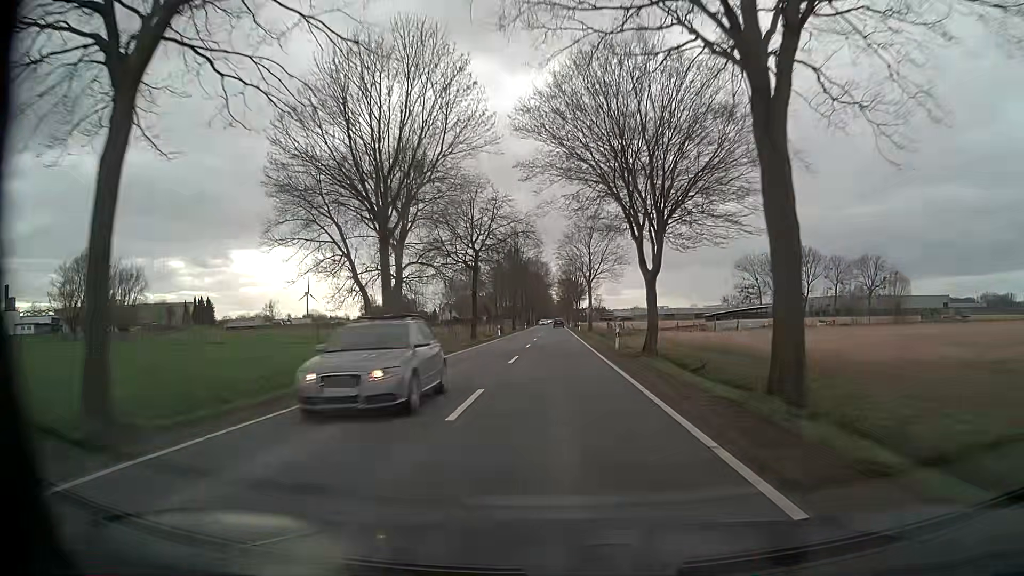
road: tertiary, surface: asphalt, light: Day
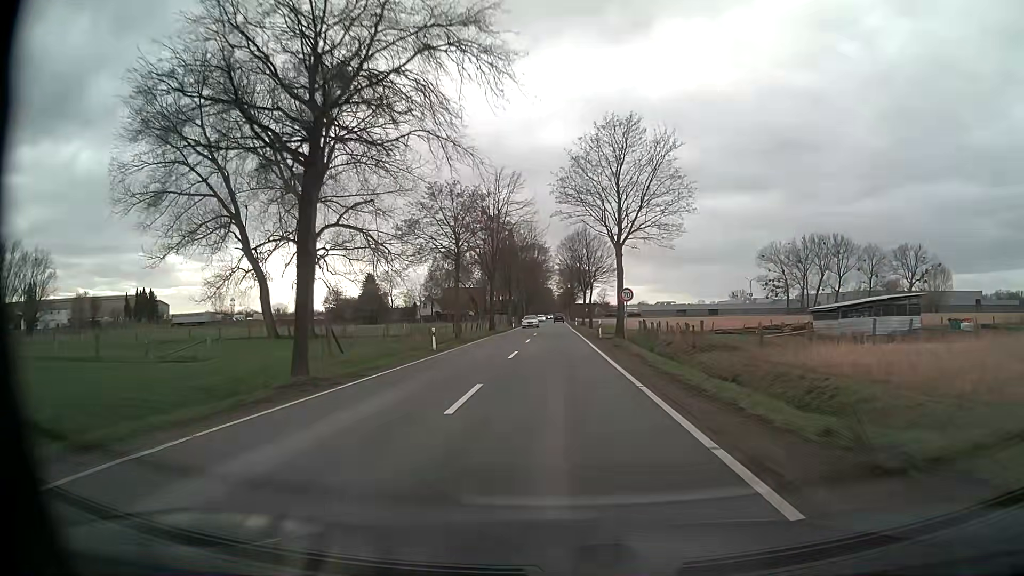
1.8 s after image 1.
(-0.2, +35.6) m; 0°
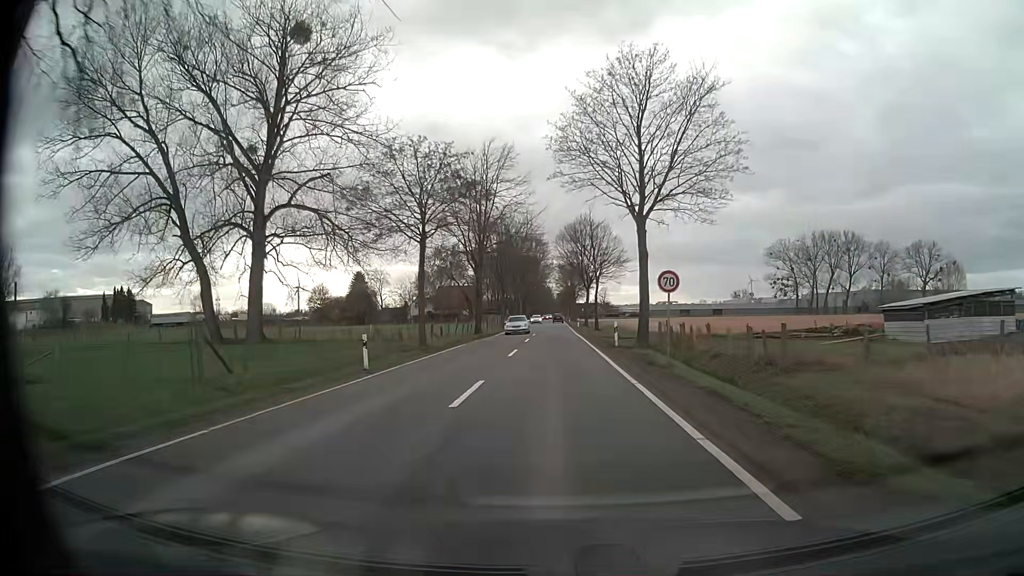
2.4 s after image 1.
(0.0, +11.3) m; 0°
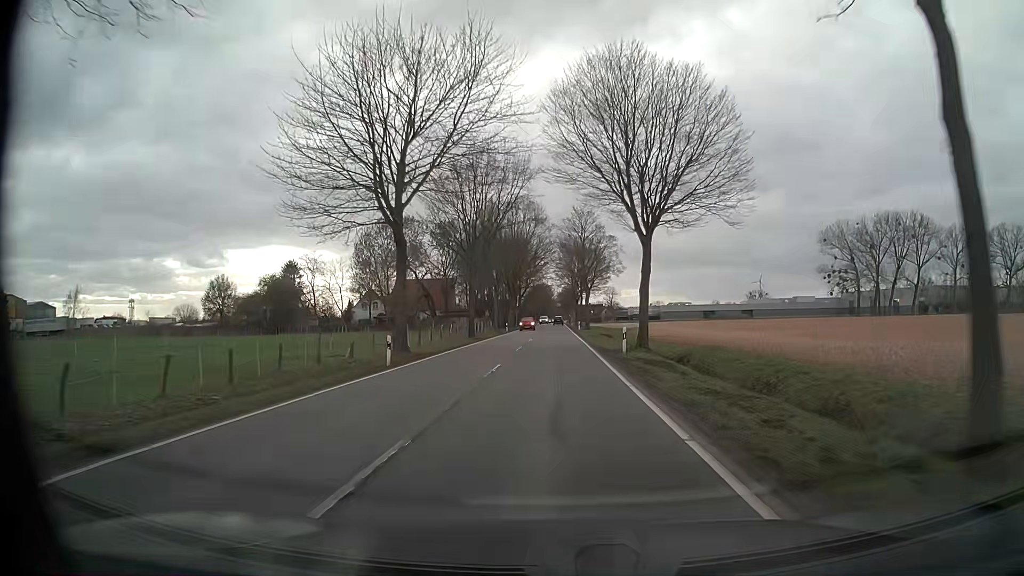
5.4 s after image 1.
(0.0, +54.5) m; 0°
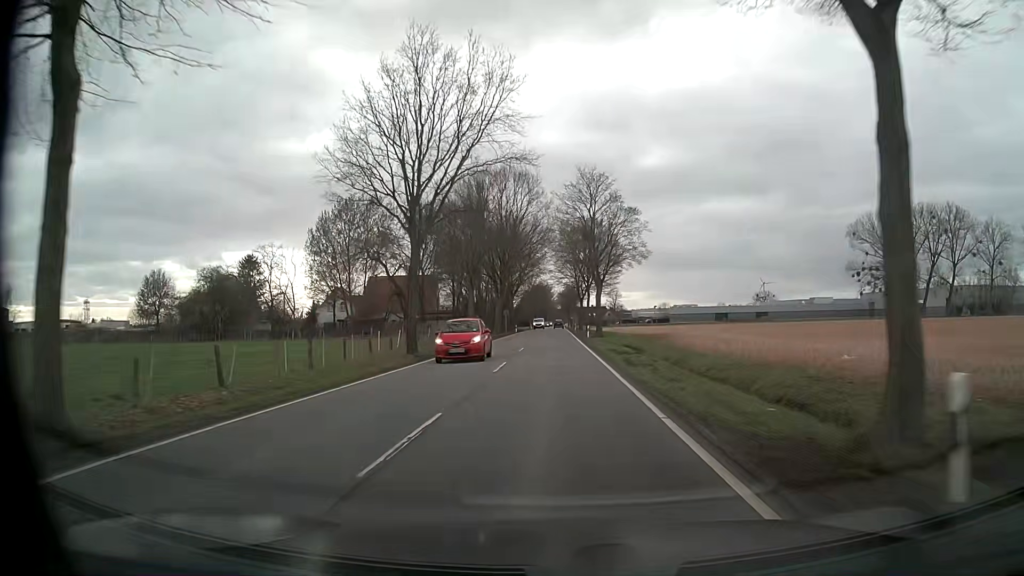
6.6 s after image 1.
(-0.1, +21.9) m; 0°
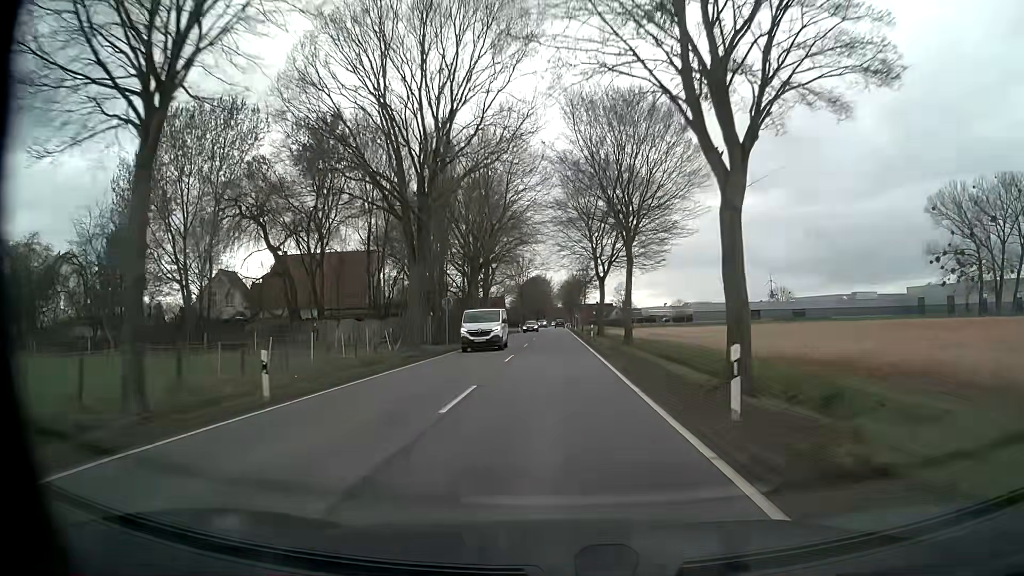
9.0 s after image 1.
(0.0, +44.4) m; 0°
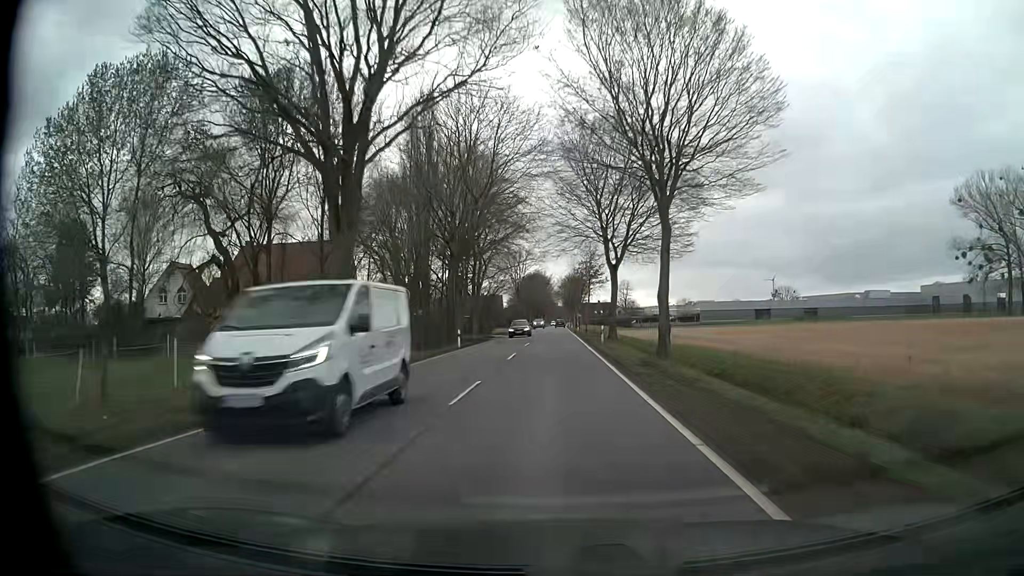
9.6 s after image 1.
(0.0, +11.2) m; 0°
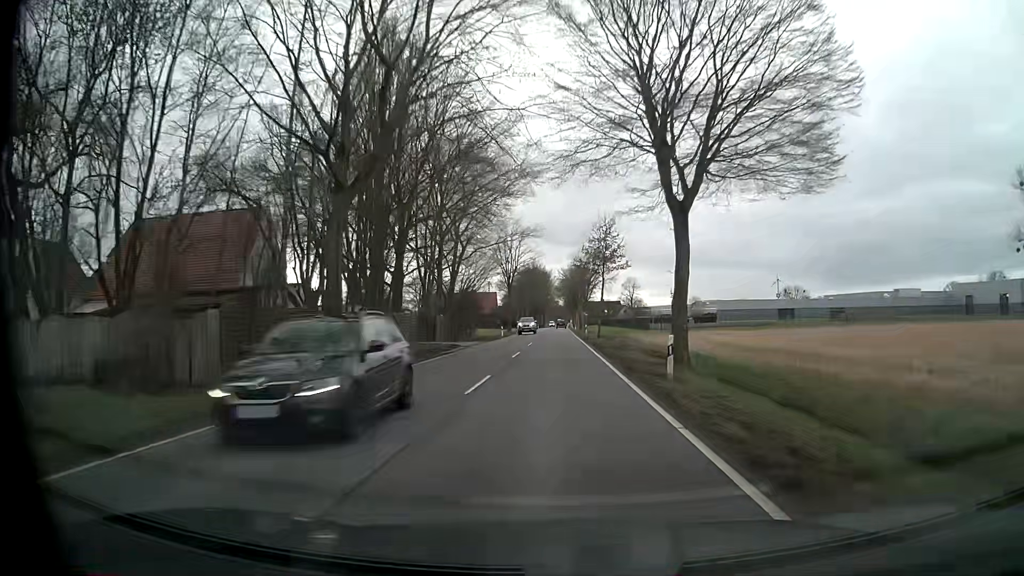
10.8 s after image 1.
(+0.1, +22.6) m; 0°
(0, +10) (0, +20) (0, +30) (0, +40) (0, +50) (0, +60) (0, +70) (0, +80) (0, +90) (0, +100) m
